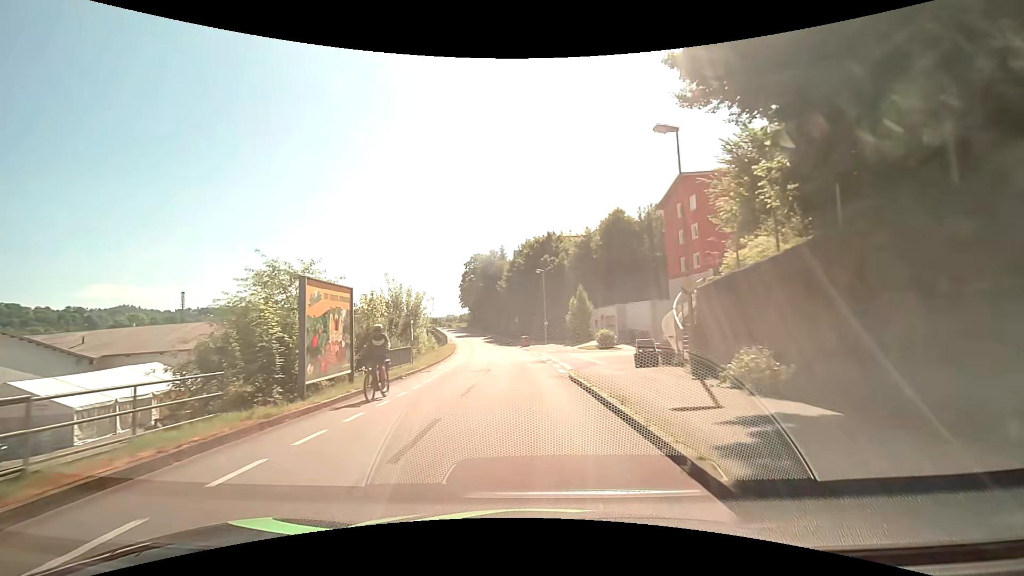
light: Day
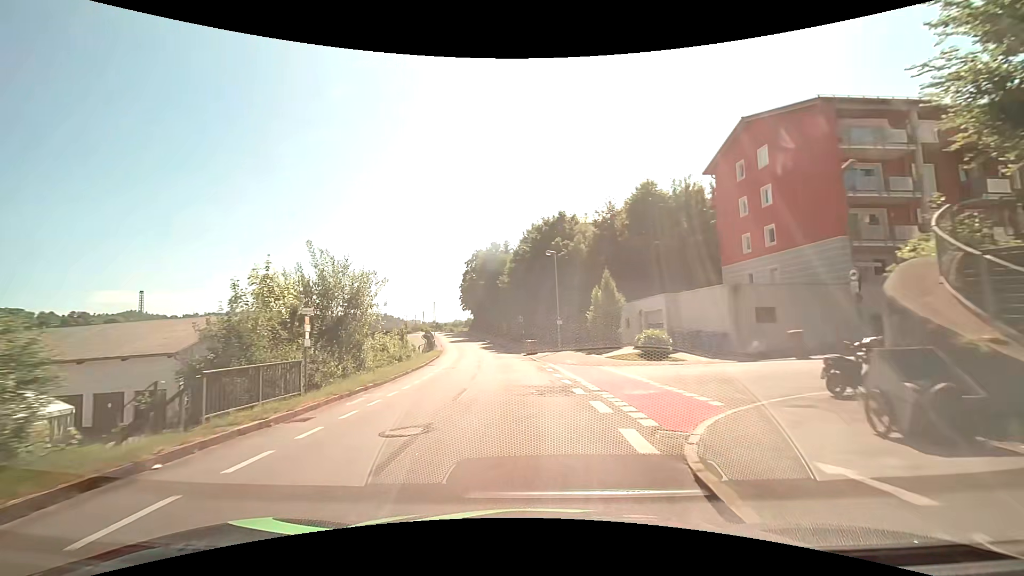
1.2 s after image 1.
(-0.1, +13.5) m; -1°
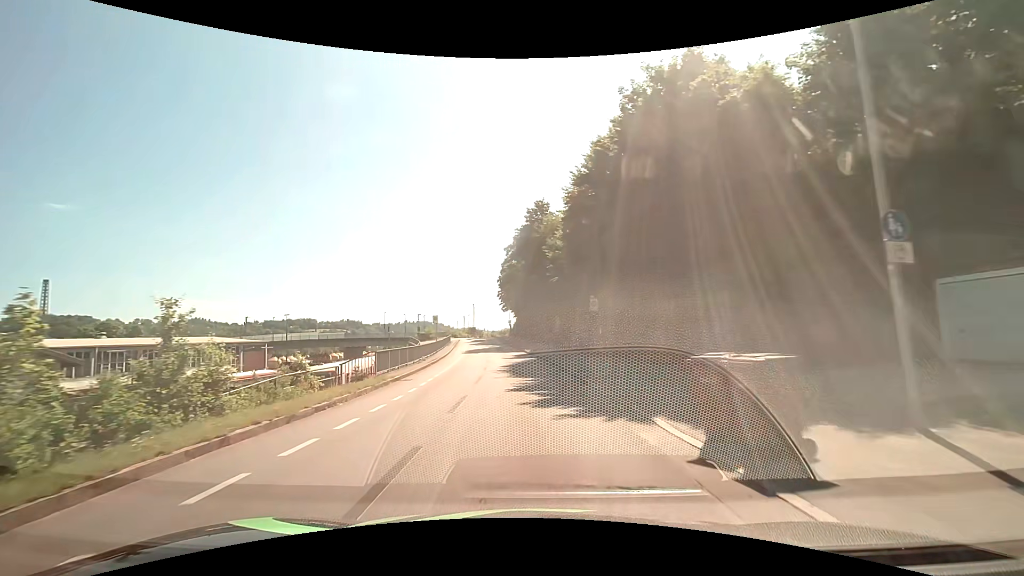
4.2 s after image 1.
(-2.0, +31.7) m; -6°
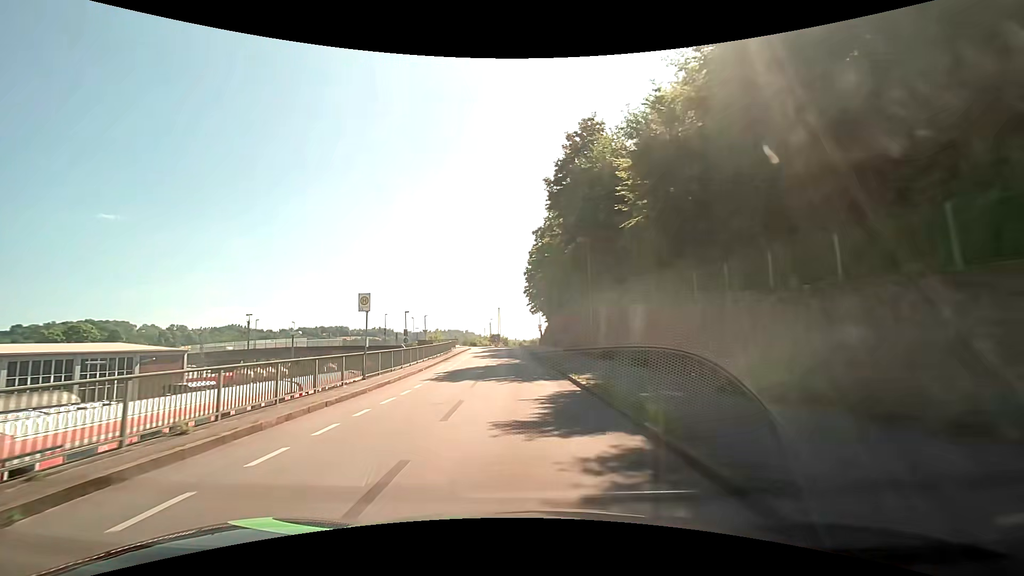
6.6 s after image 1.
(-0.8, +24.8) m; -4°
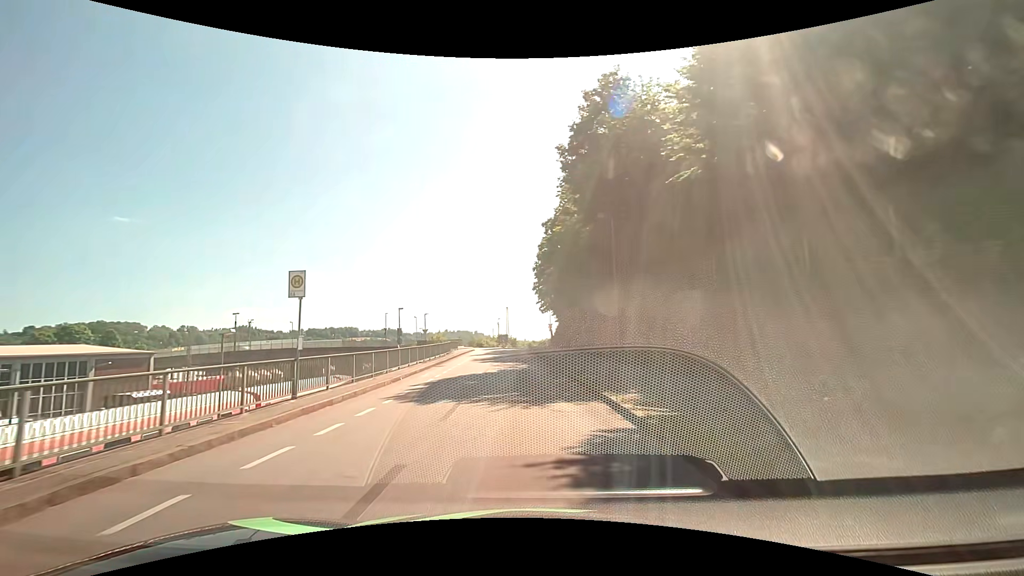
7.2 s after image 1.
(0.0, +6.3) m; 0°
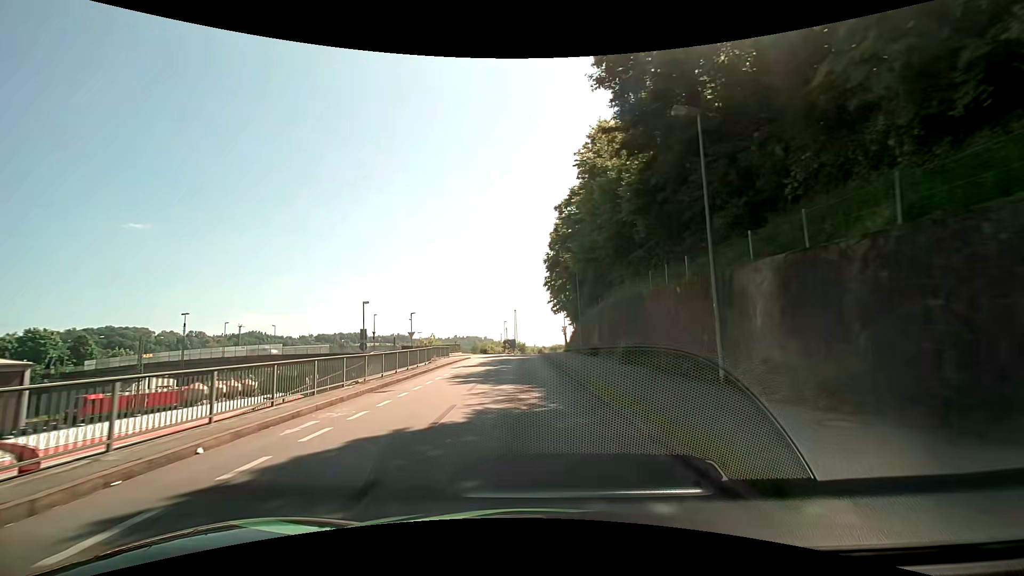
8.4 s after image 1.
(-0.2, +12.6) m; -1°
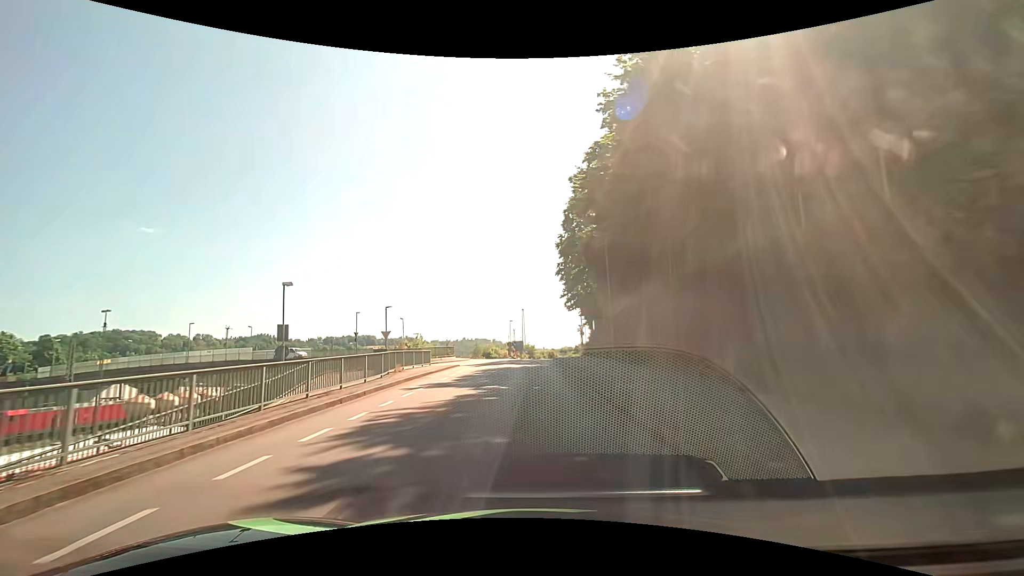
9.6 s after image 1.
(-0.1, +12.3) m; -1°
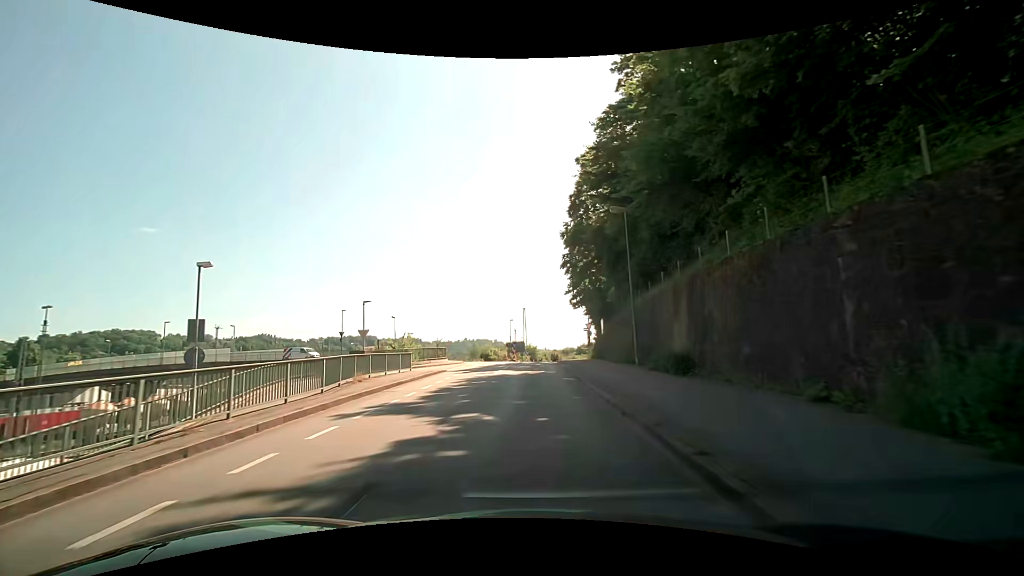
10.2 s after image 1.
(0.0, +5.8) m; -1°
